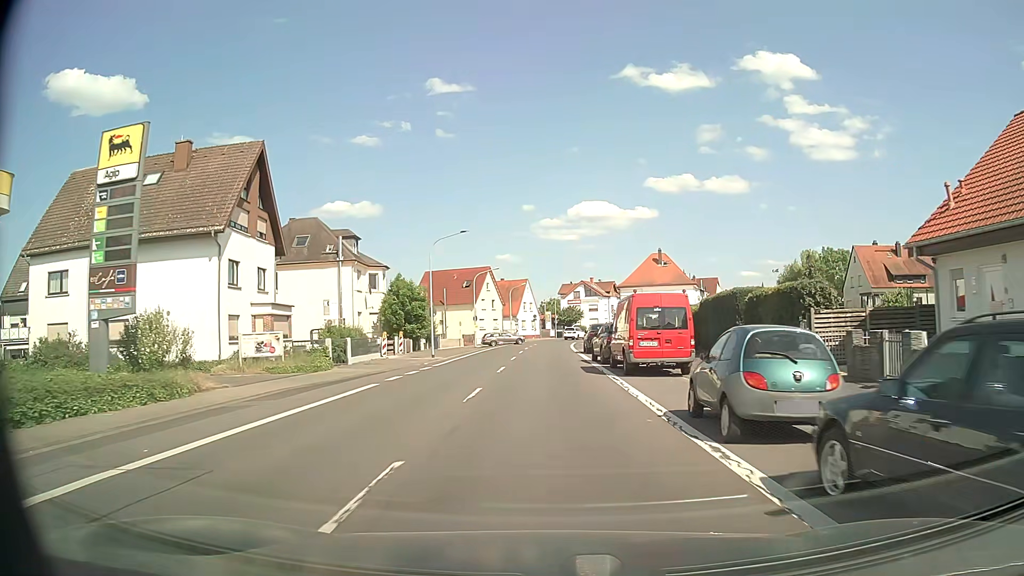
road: primary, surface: asphalt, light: Day
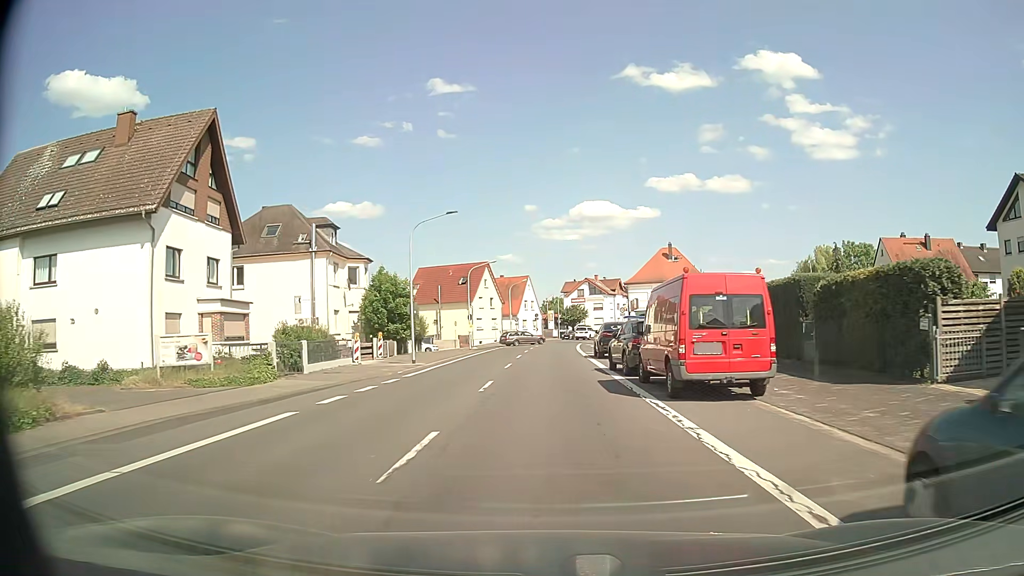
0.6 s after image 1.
(0.0, +6.8) m; 0°
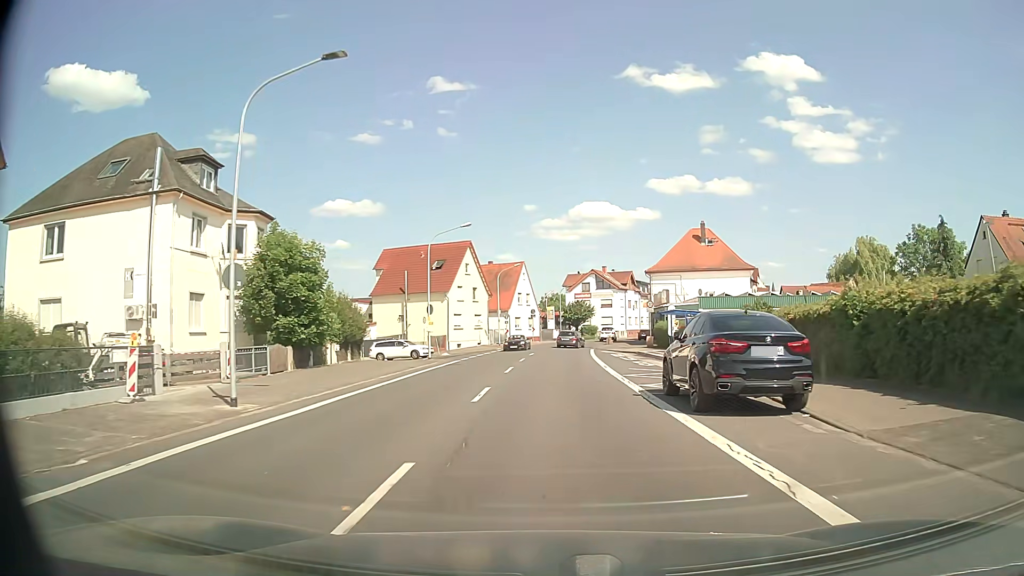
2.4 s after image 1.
(0.0, +20.4) m; 0°
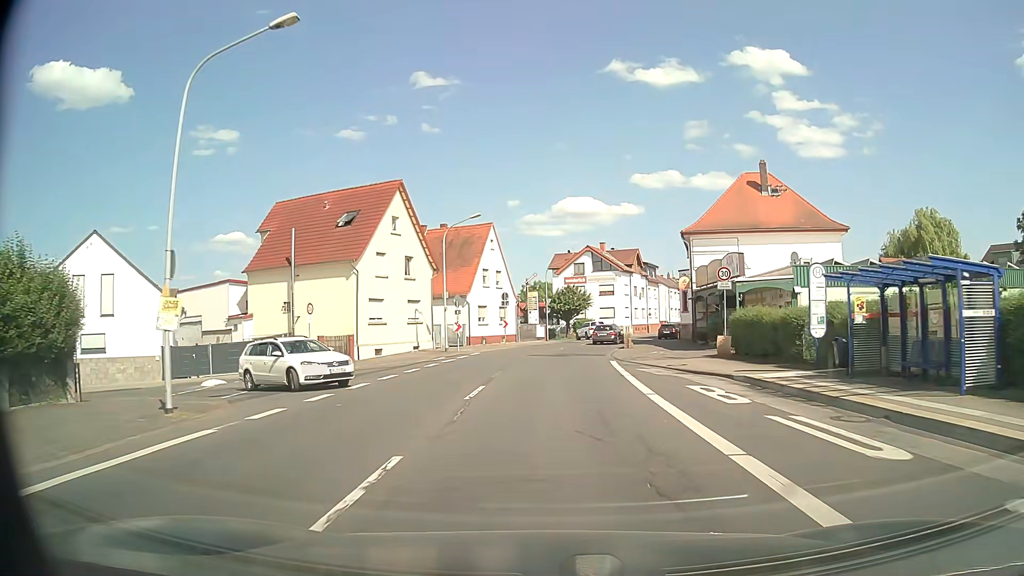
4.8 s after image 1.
(+0.5, +26.7) m; +2°
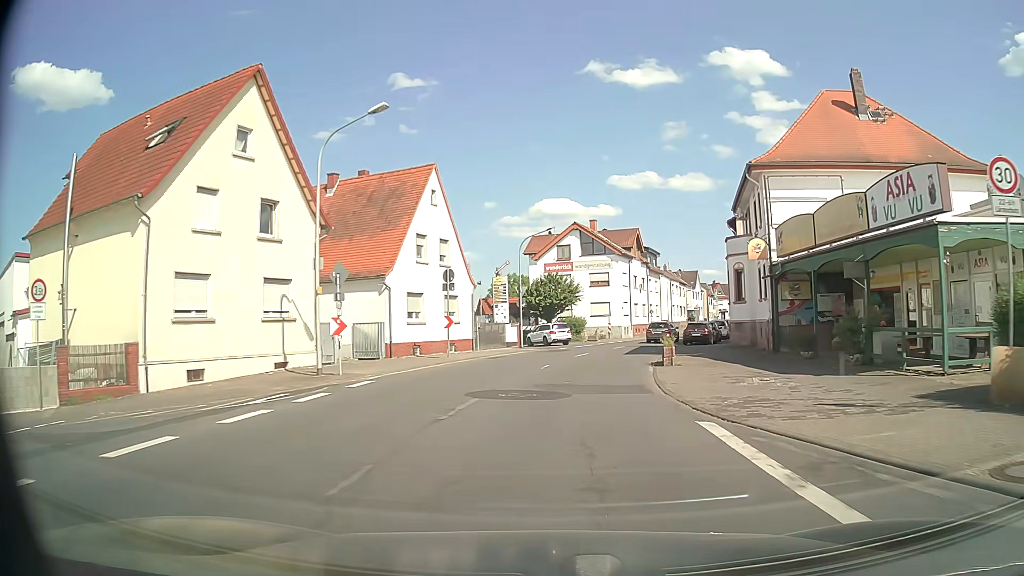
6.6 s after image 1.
(+0.3, +19.6) m; +2°
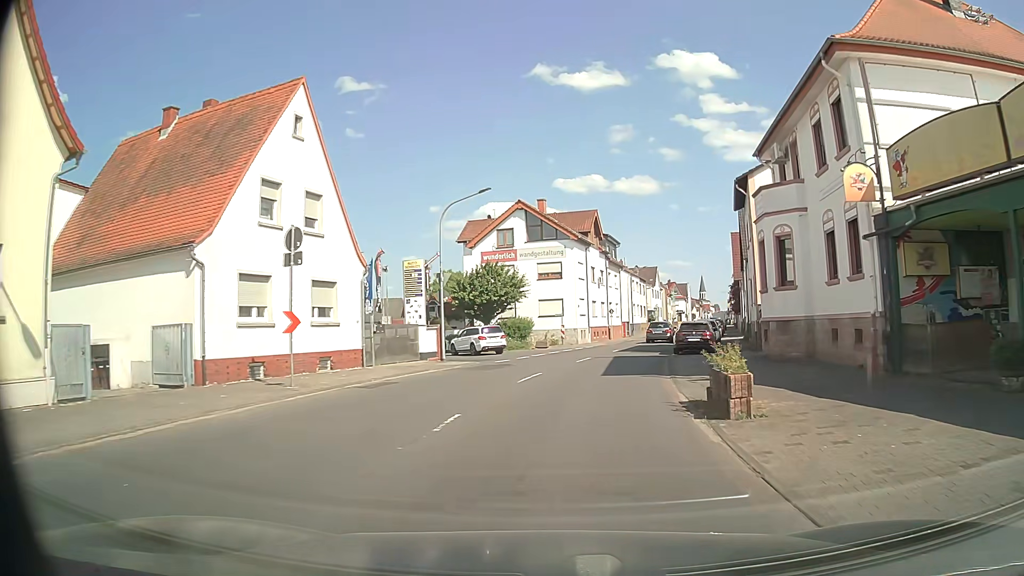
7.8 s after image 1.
(+0.5, +12.9) m; +5°
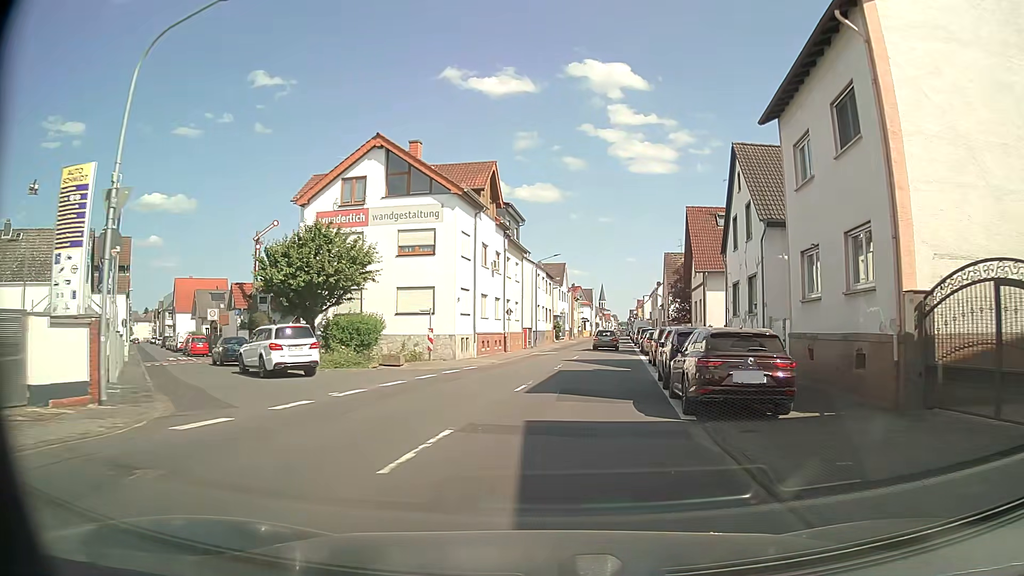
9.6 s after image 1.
(+1.4, +19.1) m; +9°
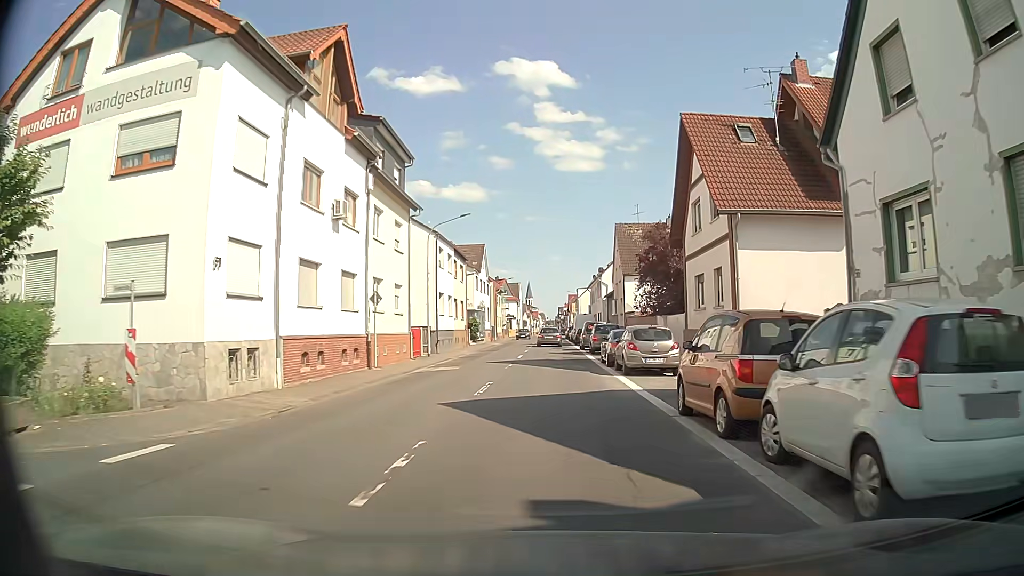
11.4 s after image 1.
(+1.2, +19.0) m; +6°
(0, +10) (0, +20) (0, +30) (0, +40) (0, +50) (+1, +60) (+1, +70) (+1, +80) (+1, +90) (+1, +100) m
